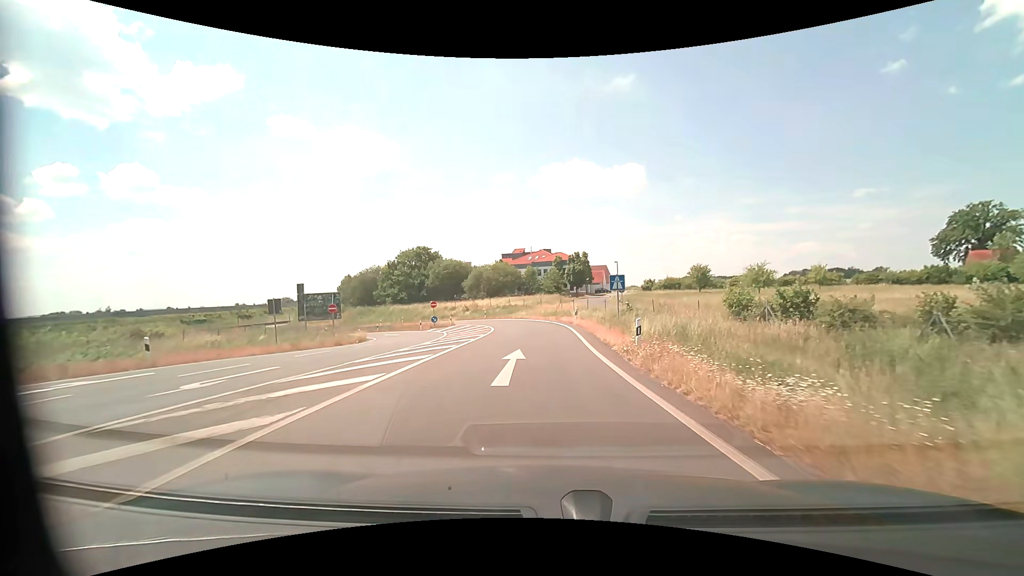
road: motorway_link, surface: asphalt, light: Day
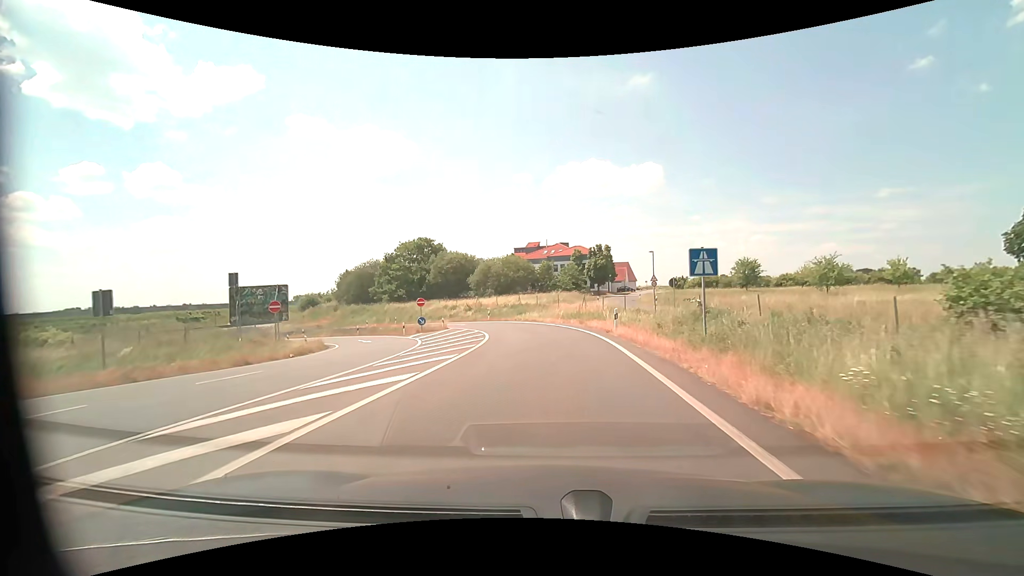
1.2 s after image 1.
(-0.2, +12.4) m; -1°
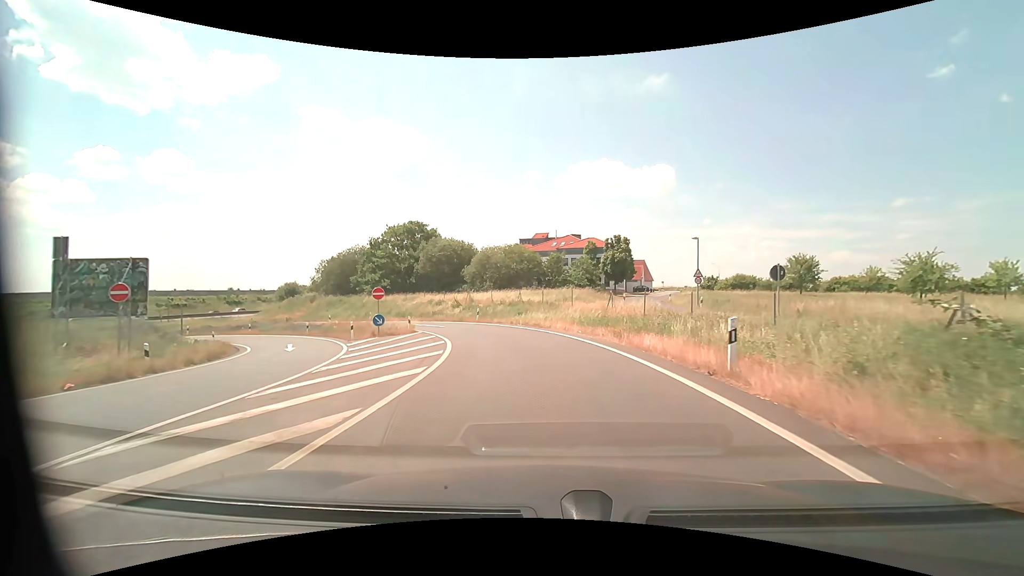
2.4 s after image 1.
(-0.2, +12.8) m; -1°
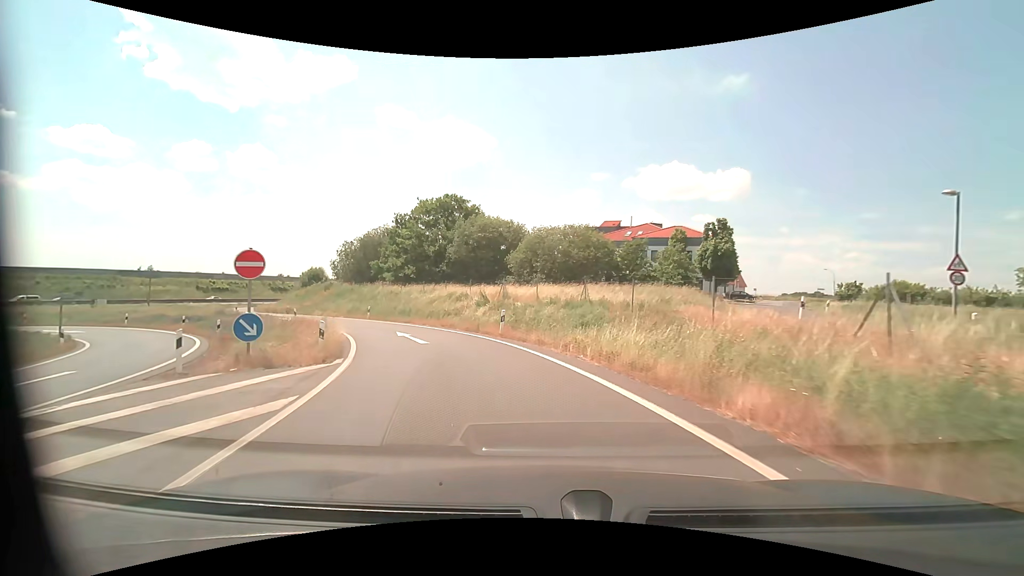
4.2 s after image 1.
(-0.8, +18.6) m; -6°
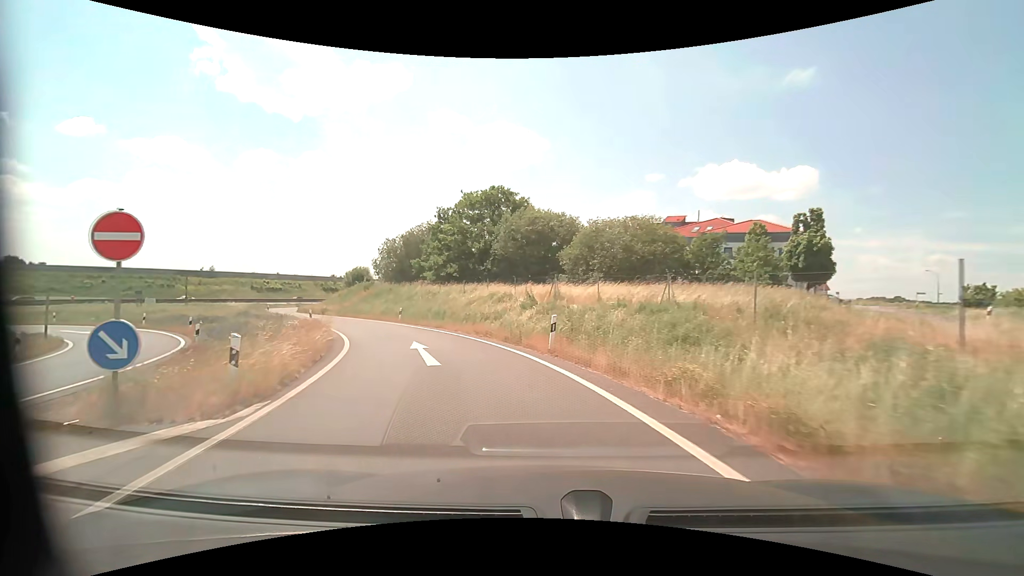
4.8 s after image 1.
(-0.3, +6.1) m; -5°
